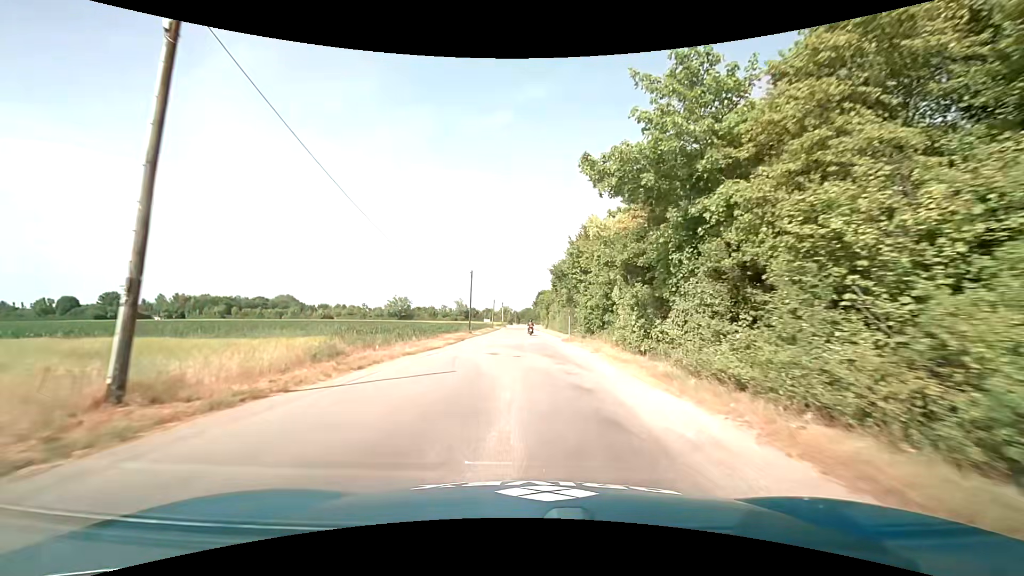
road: service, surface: asphalt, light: Day
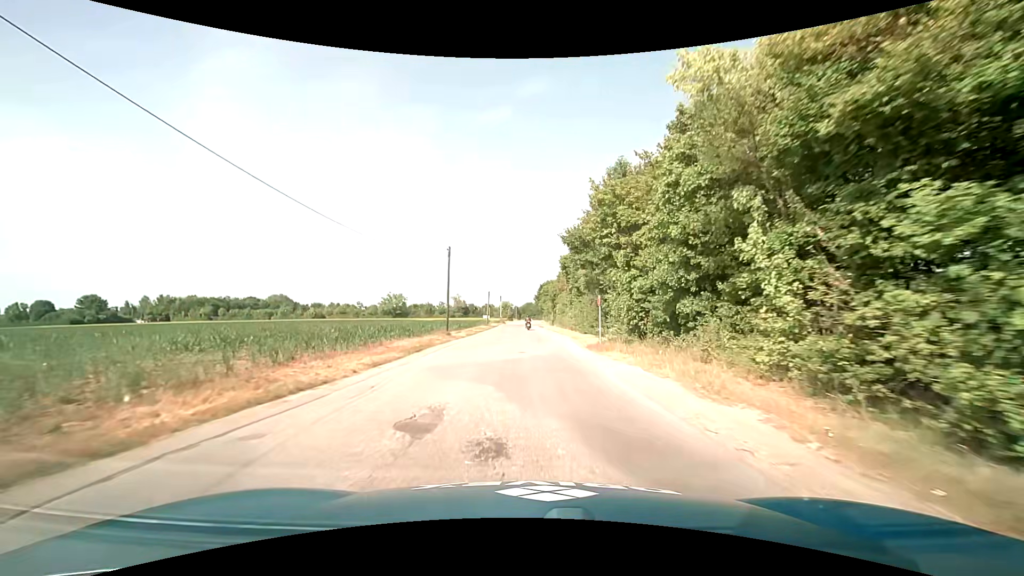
(0.0, +14.3) m; 0°
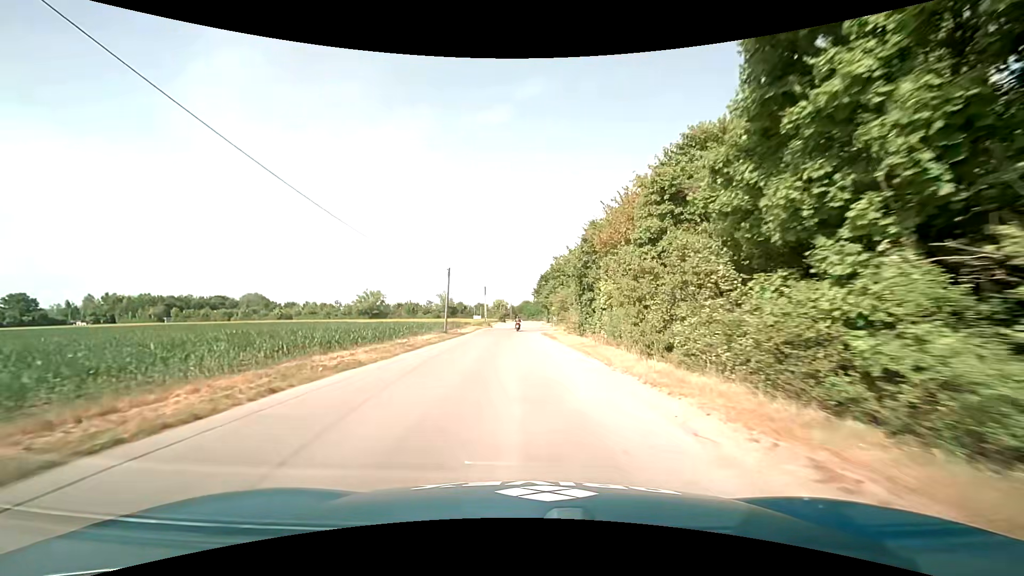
(0.0, +35.9) m; 0°
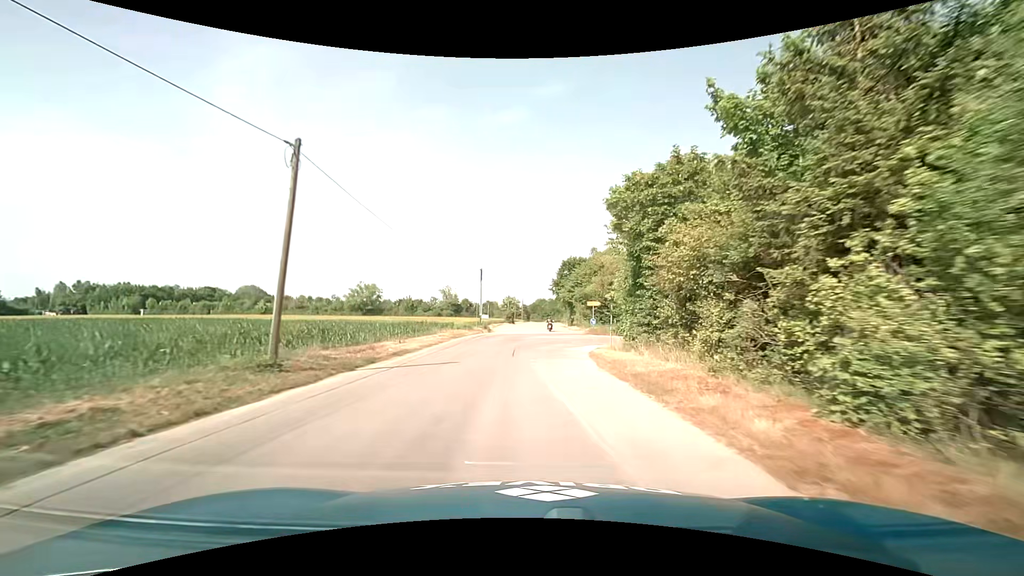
(-0.7, +28.6) m; -2°
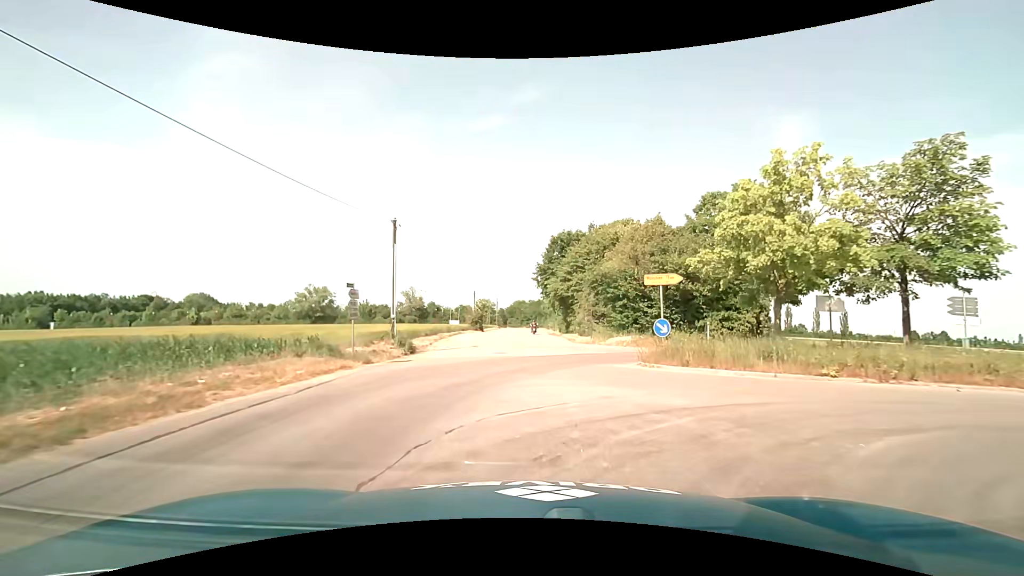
(+0.6, +27.9) m; +2°
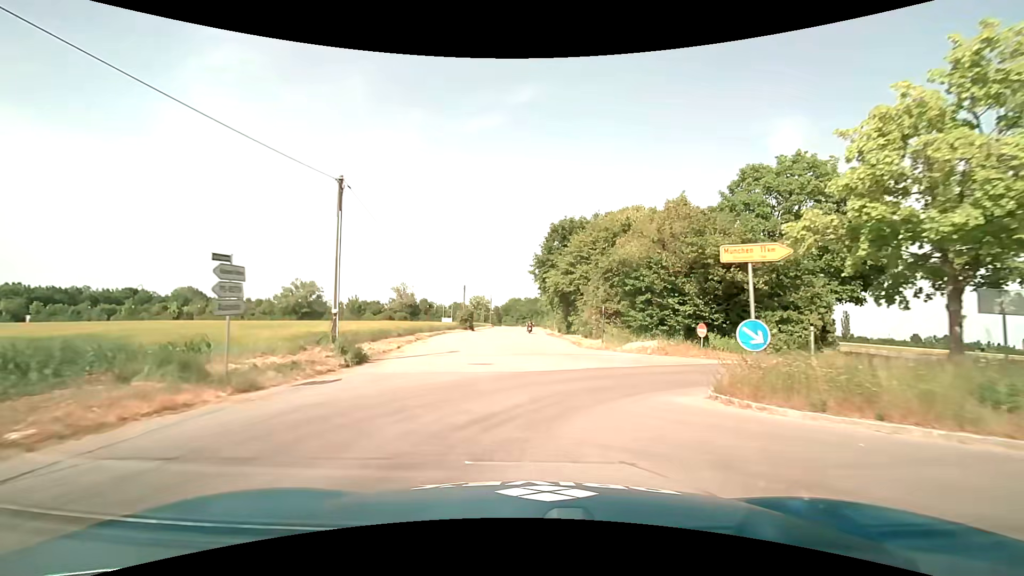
(0.0, +6.9) m; +1°
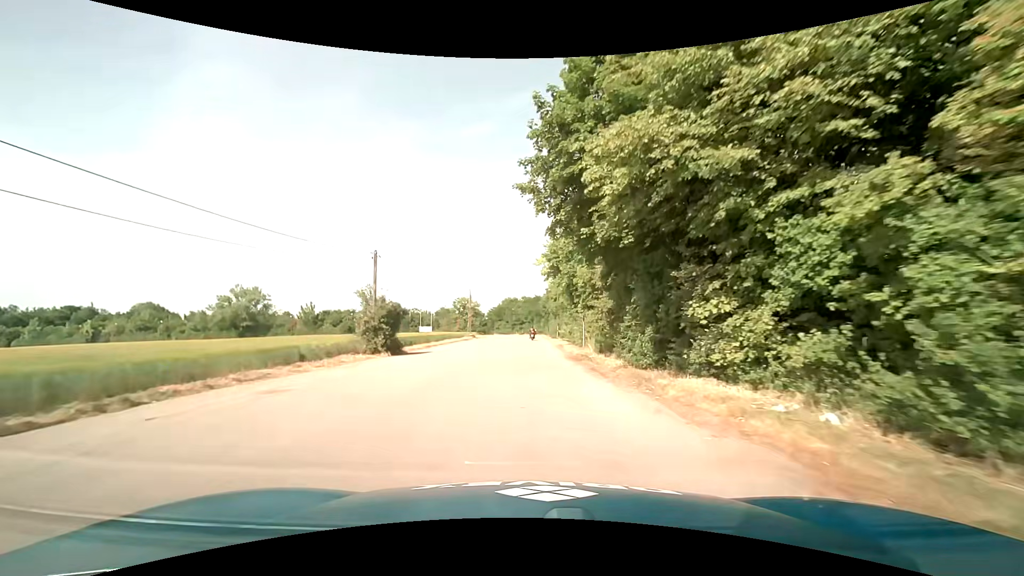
(+0.3, +34.9) m; 0°
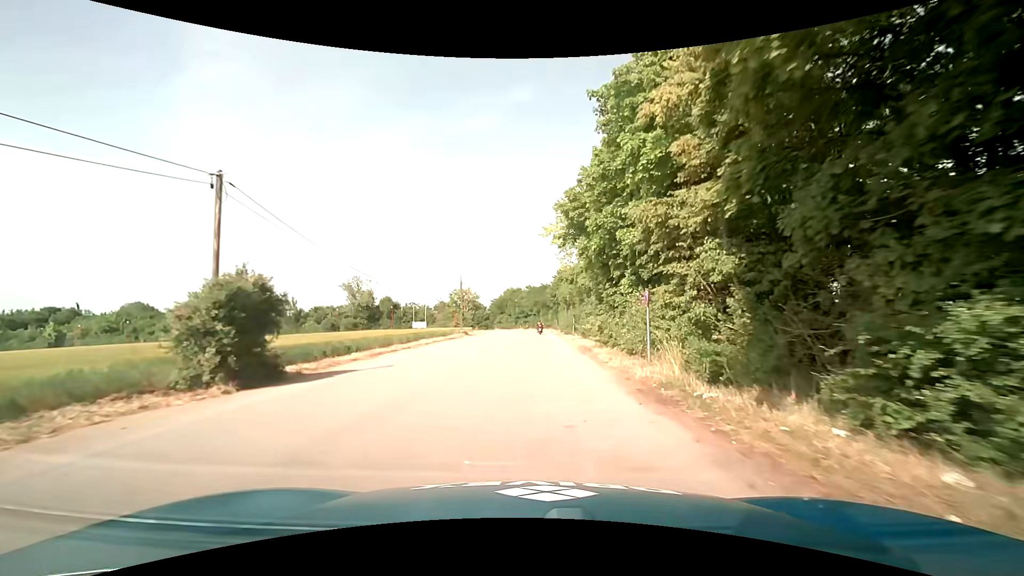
(-0.1, +14.0) m; -1°
(0, +10) (0, +20) (0, +30) (0, +40) (0, +50) (+1, +60) (+1, +70) (0, +80) (-1, +90) (-4, +99) m
